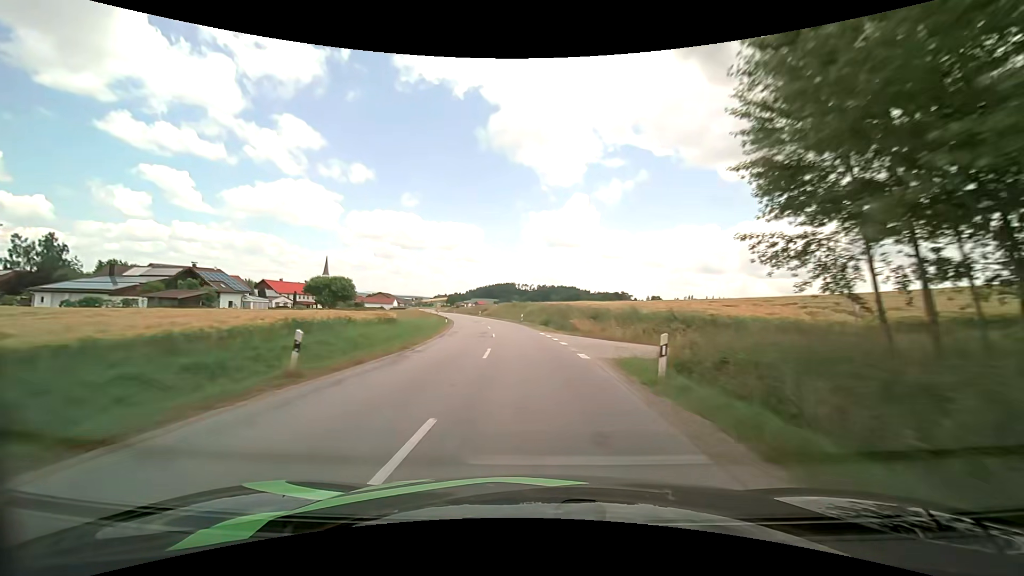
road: secondary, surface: asphalt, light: Day
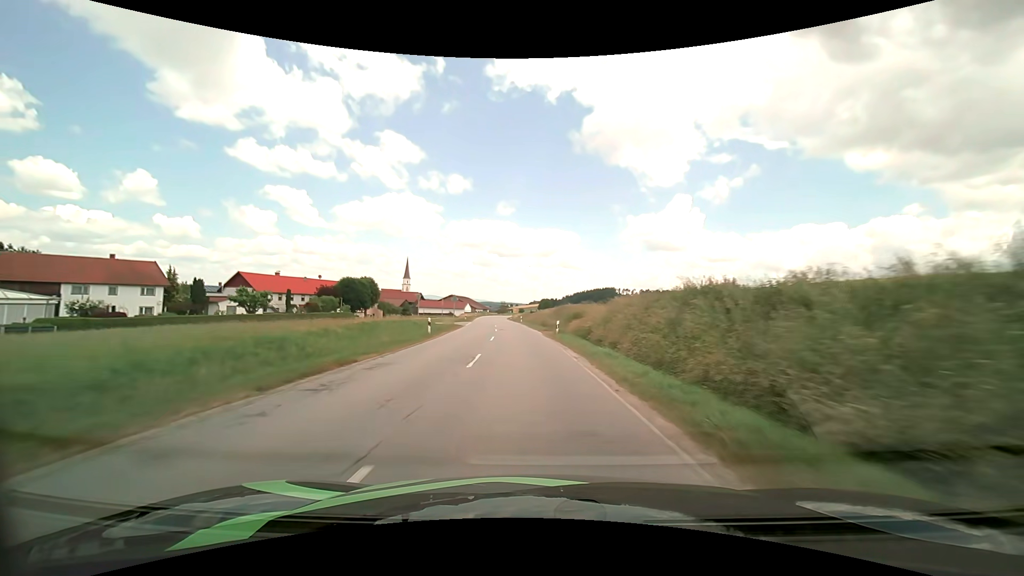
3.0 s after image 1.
(-5.8, +61.8) m; -11°
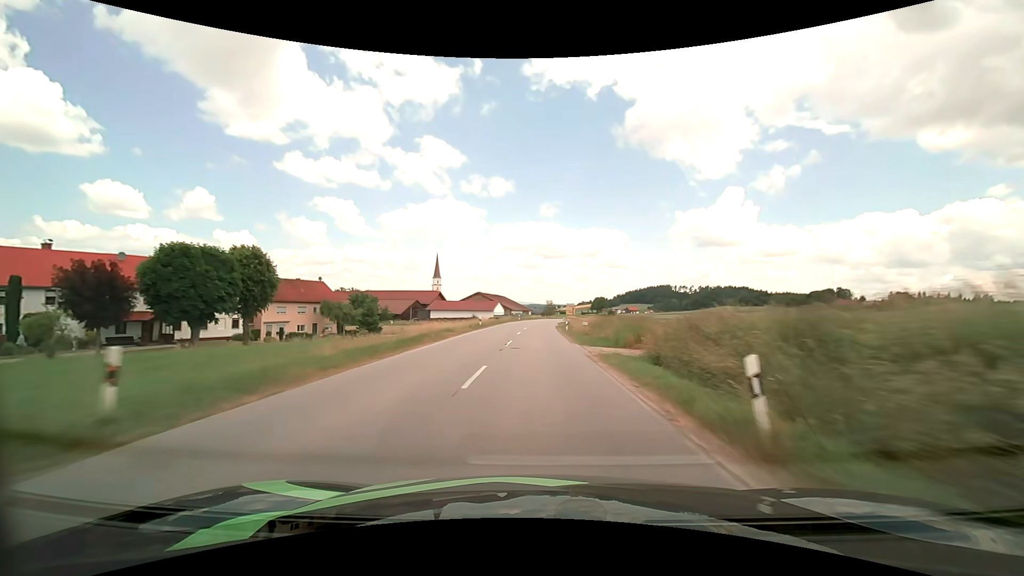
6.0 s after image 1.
(-4.2, +63.9) m; -5°
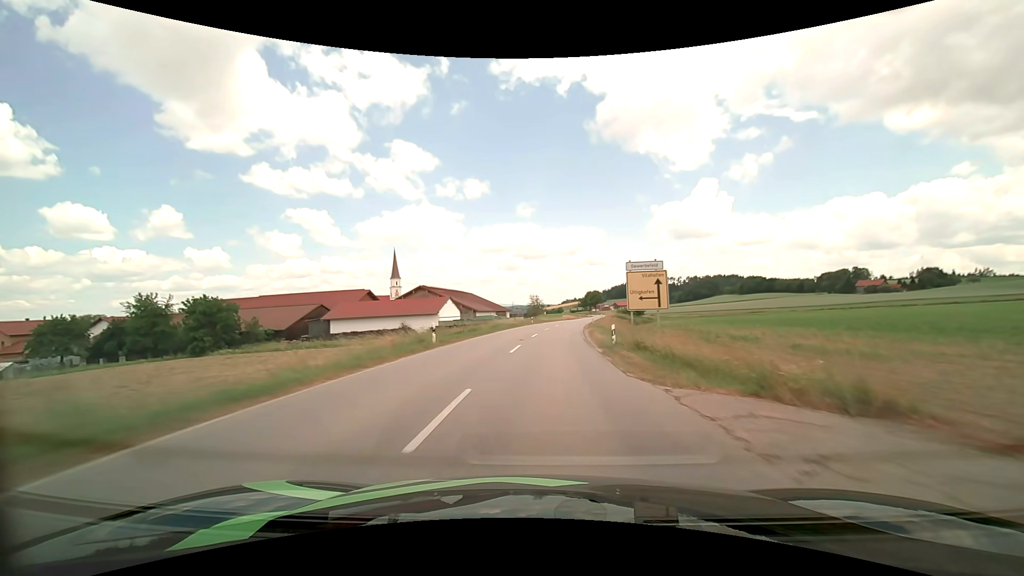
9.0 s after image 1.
(+0.3, +64.0) m; +2°
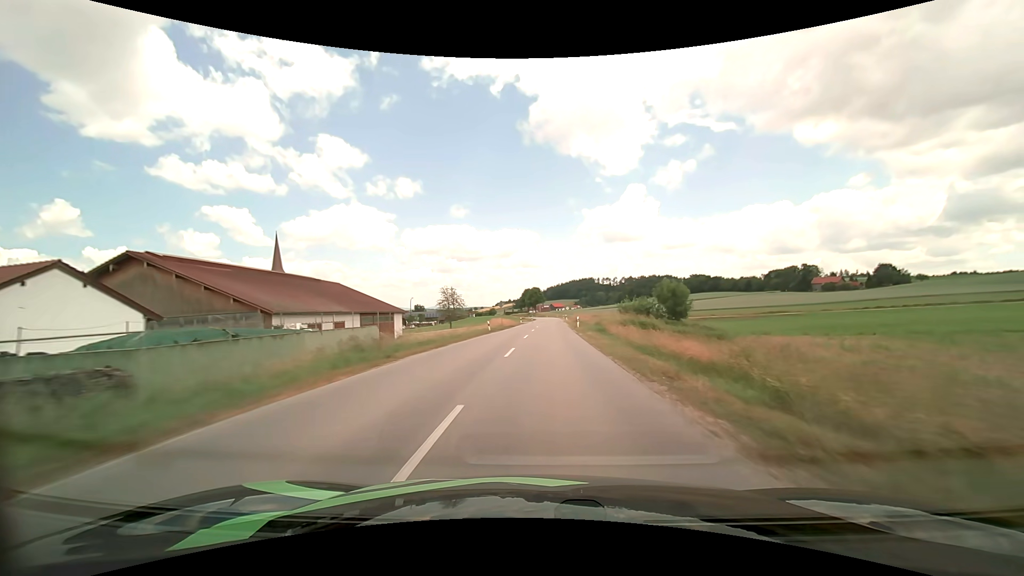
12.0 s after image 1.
(+3.8, +61.4) m; +7°
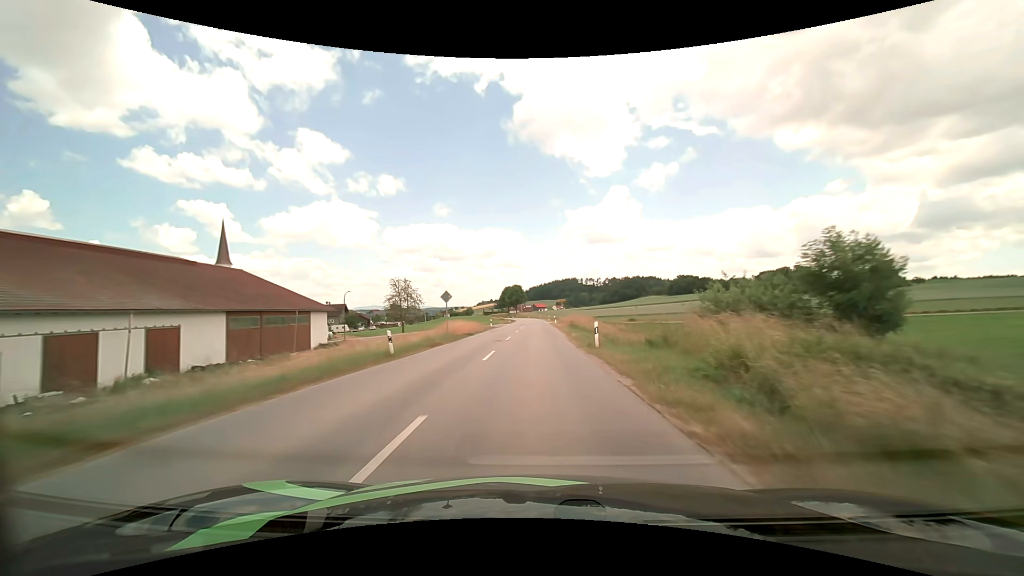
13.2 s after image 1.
(+0.7, +24.7) m; +2°
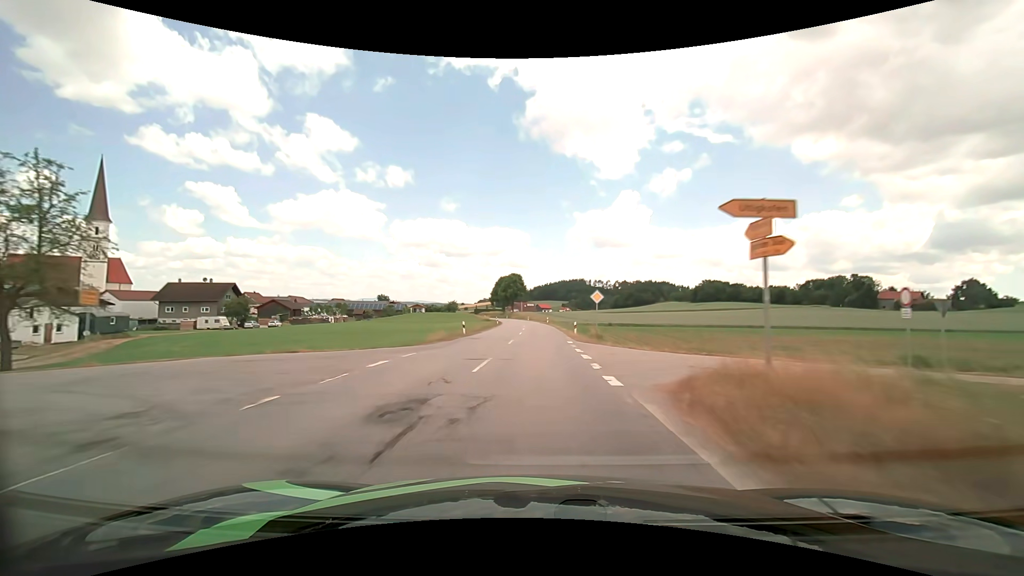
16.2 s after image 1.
(-0.2, +63.1) m; 0°
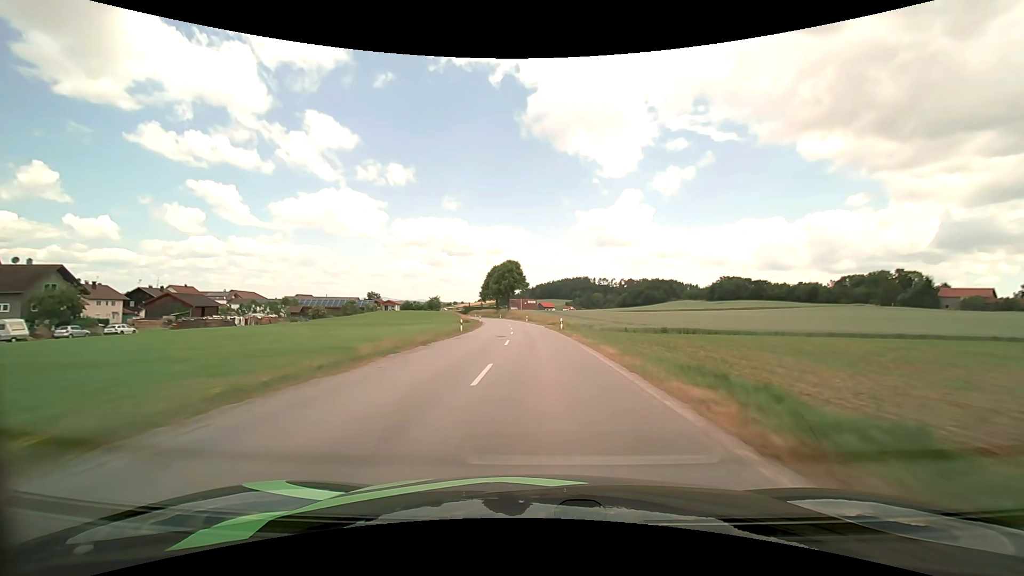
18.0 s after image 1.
(-0.1, +38.5) m; 0°
(0, +10) (0, +20) (0, +30) (-1, +40) (-1, +50) (-2, +60) (-3, +70) (-4, +80) (-5, +90) (-7, +100) m
